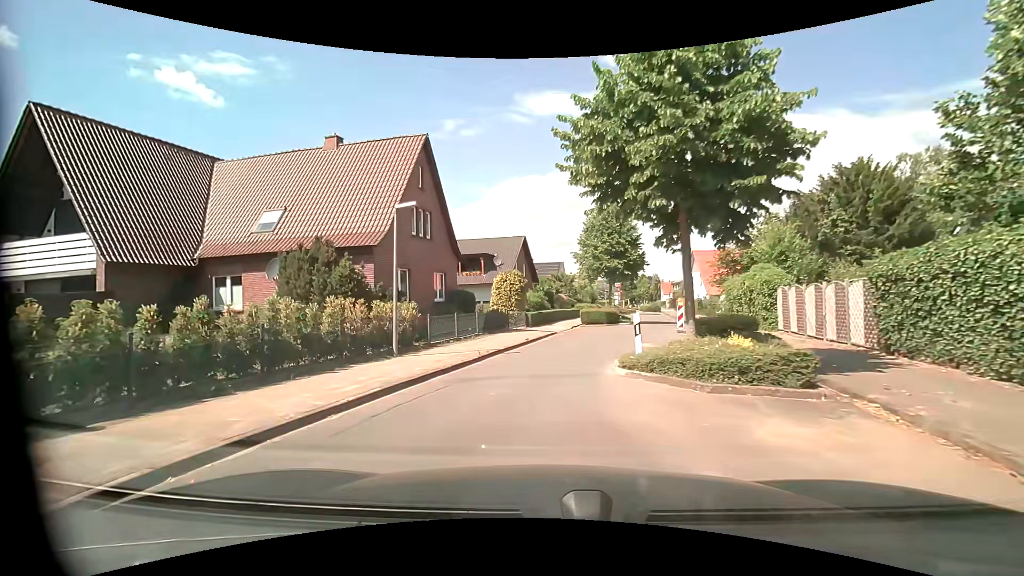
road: unclassified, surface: asphalt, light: Day
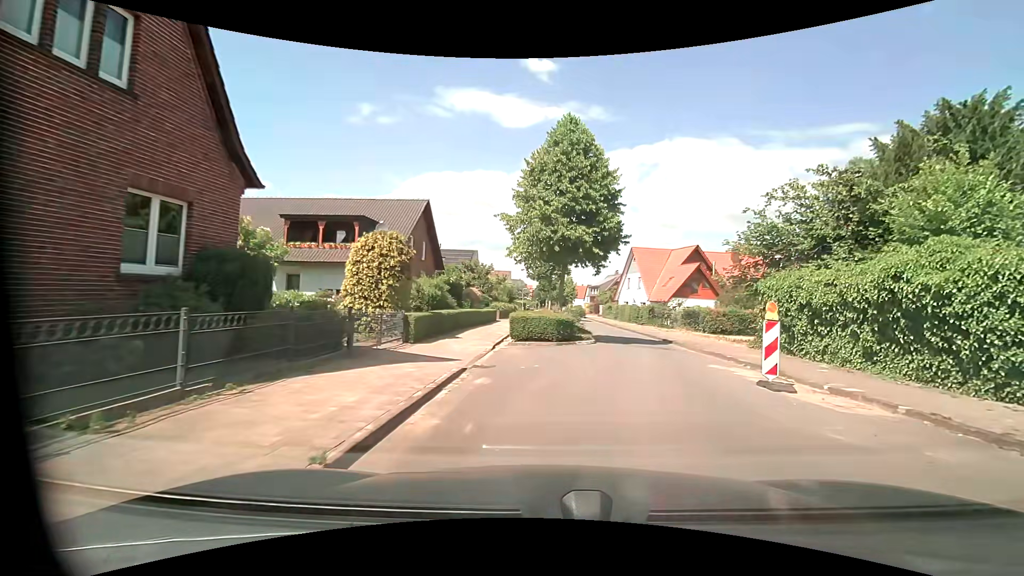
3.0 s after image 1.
(-0.1, +15.1) m; +11°
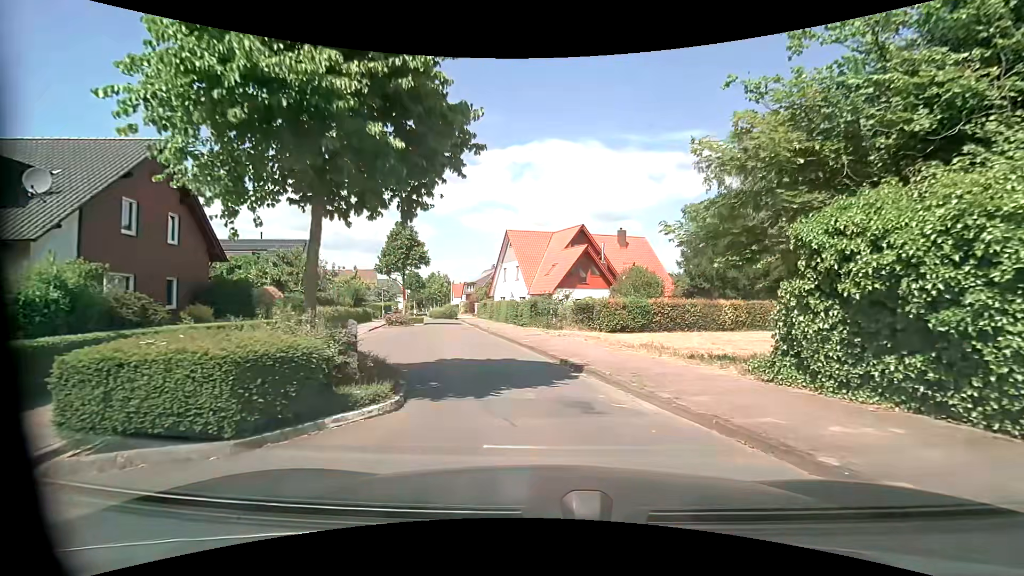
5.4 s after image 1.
(+1.6, +11.9) m; +13°
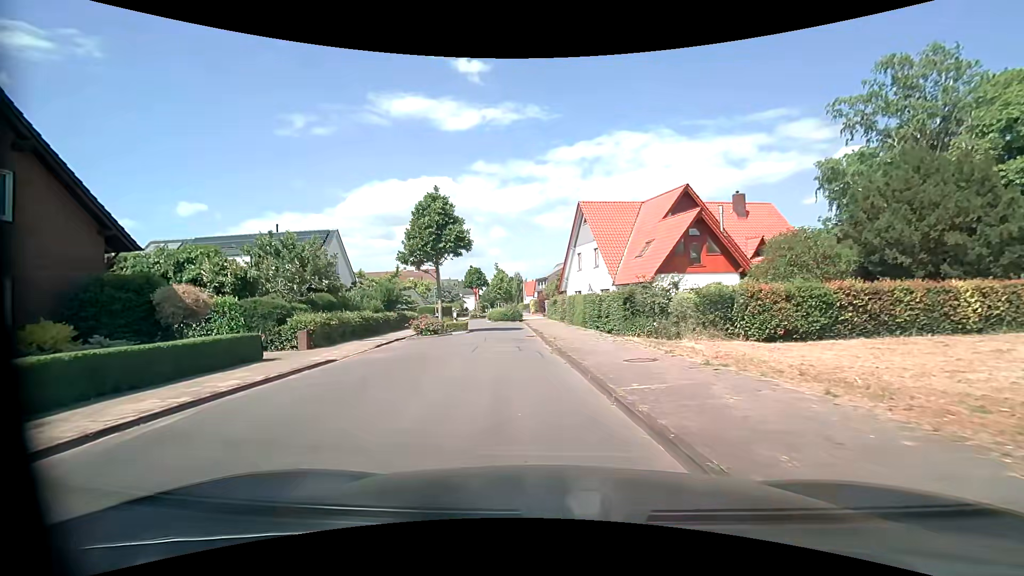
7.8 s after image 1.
(-0.7, +11.8) m; -9°
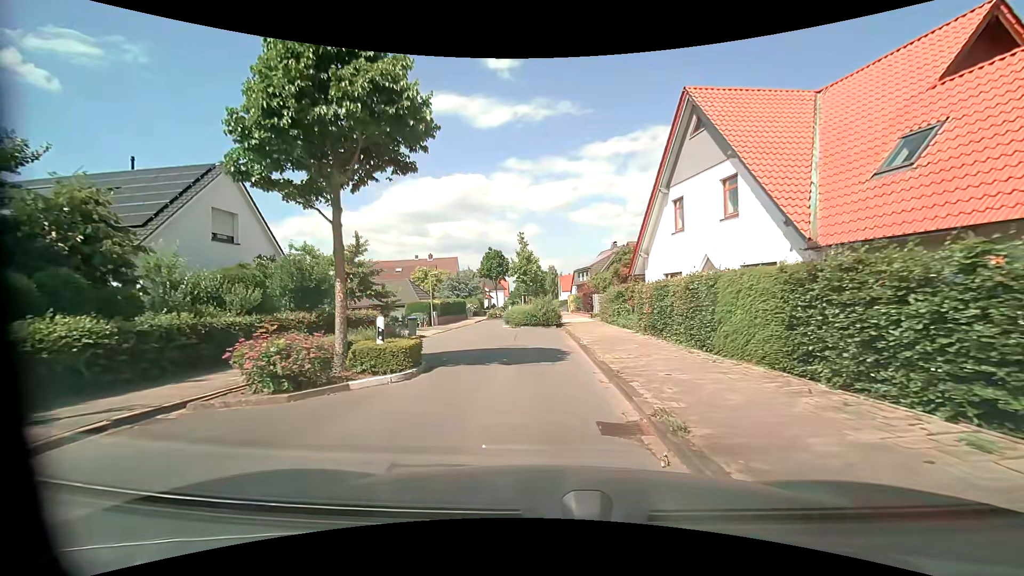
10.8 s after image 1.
(-1.1, +18.5) m; -4°
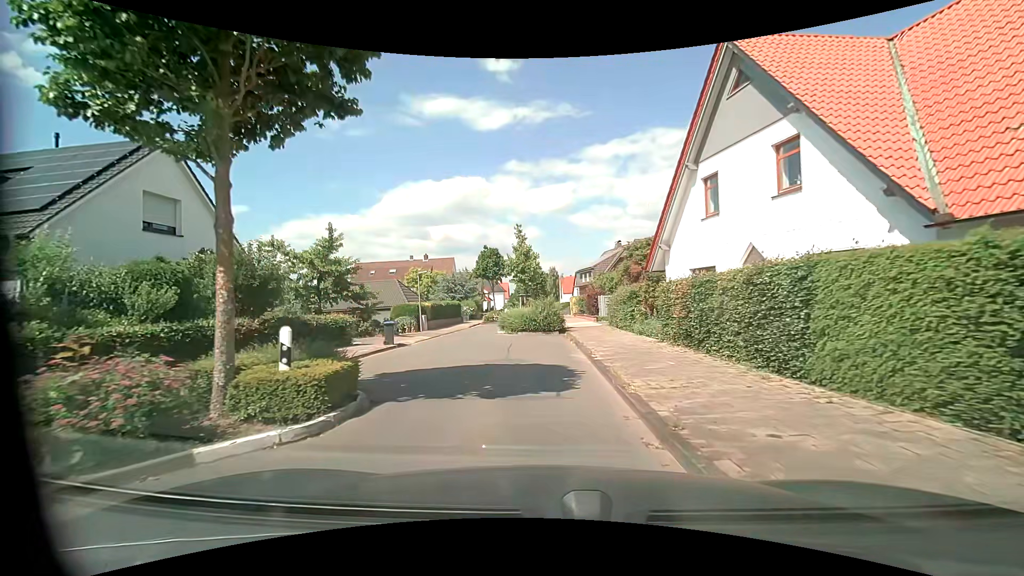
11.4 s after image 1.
(0.0, +3.7) m; 0°
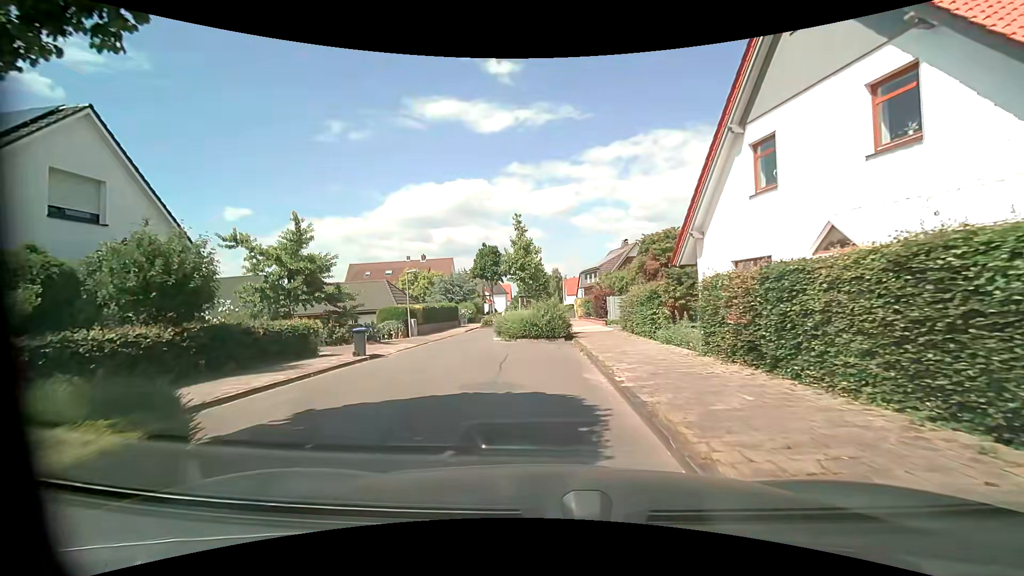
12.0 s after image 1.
(0.0, +3.6) m; +2°
